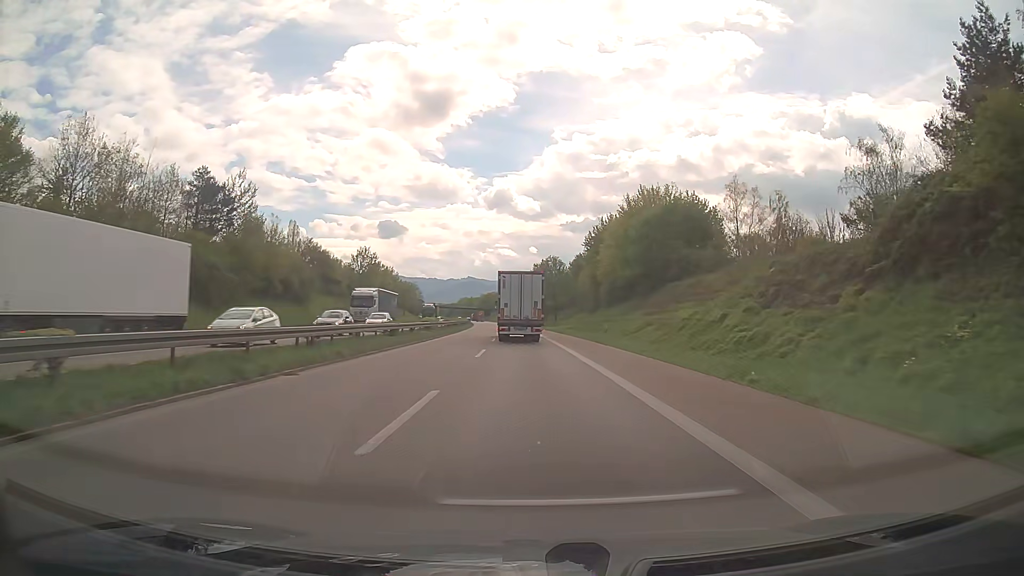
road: trunk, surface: asphalt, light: Day
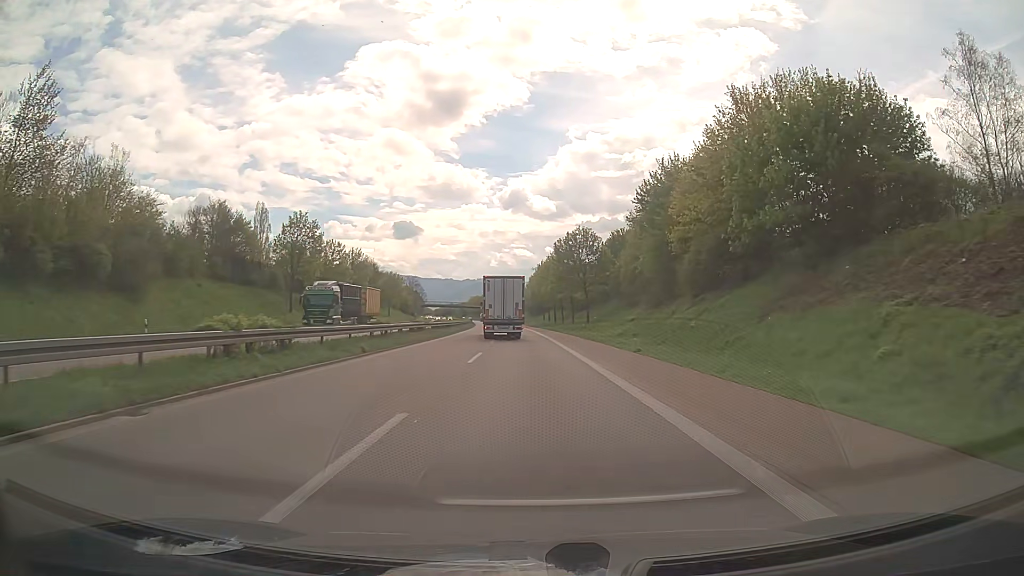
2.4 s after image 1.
(-0.6, +37.6) m; -2°
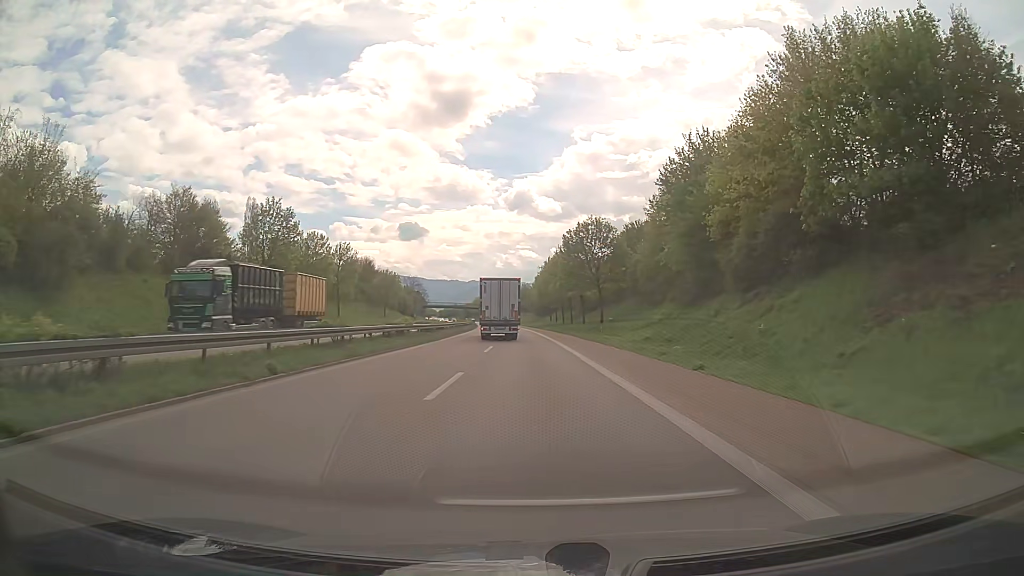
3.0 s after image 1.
(0.0, +9.5) m; 0°
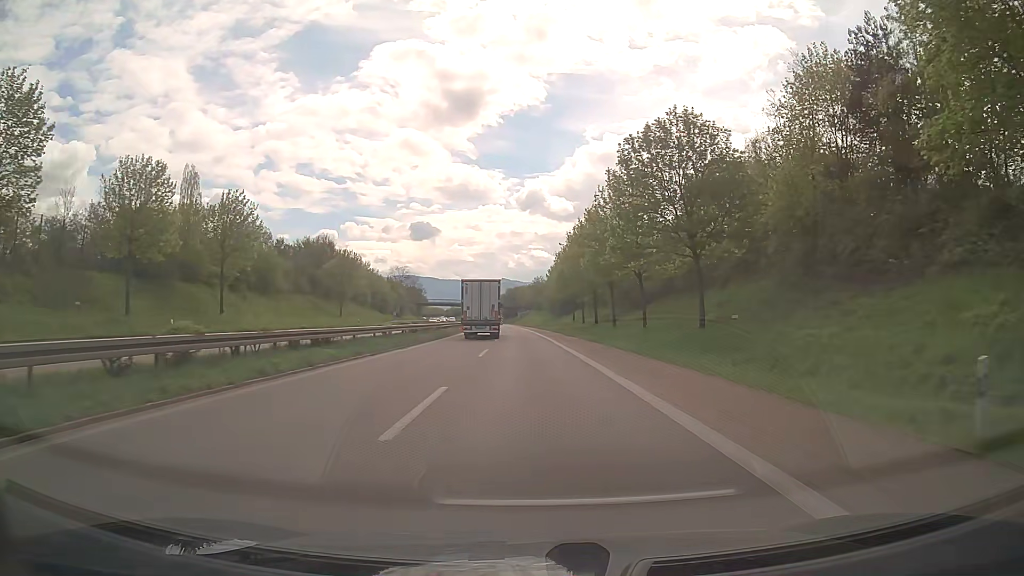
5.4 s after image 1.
(-0.4, +38.5) m; -1°
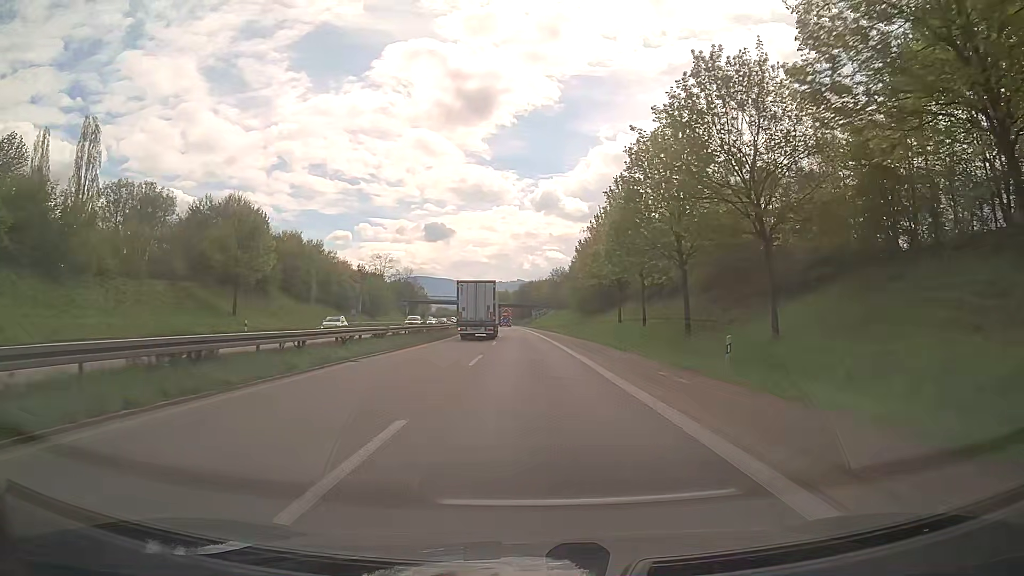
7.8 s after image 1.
(-0.4, +38.9) m; -2°
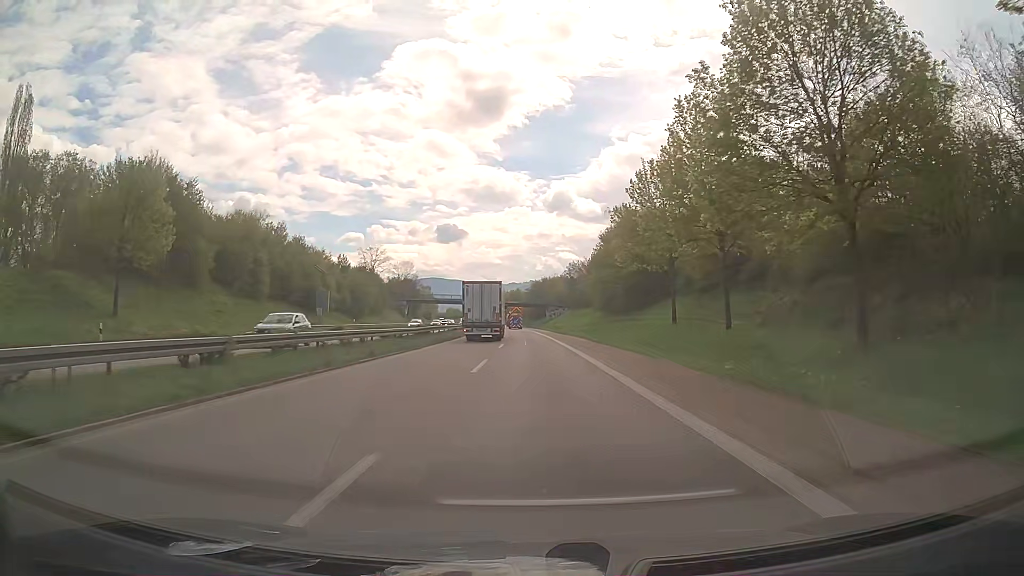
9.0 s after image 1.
(-0.1, +19.5) m; -1°
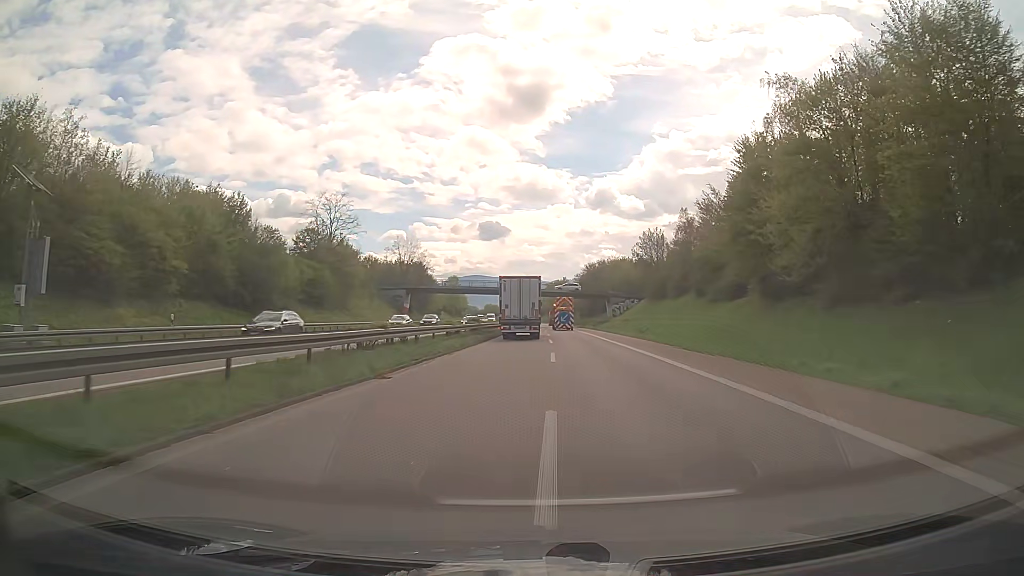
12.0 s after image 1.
(-1.6, +48.6) m; -4°
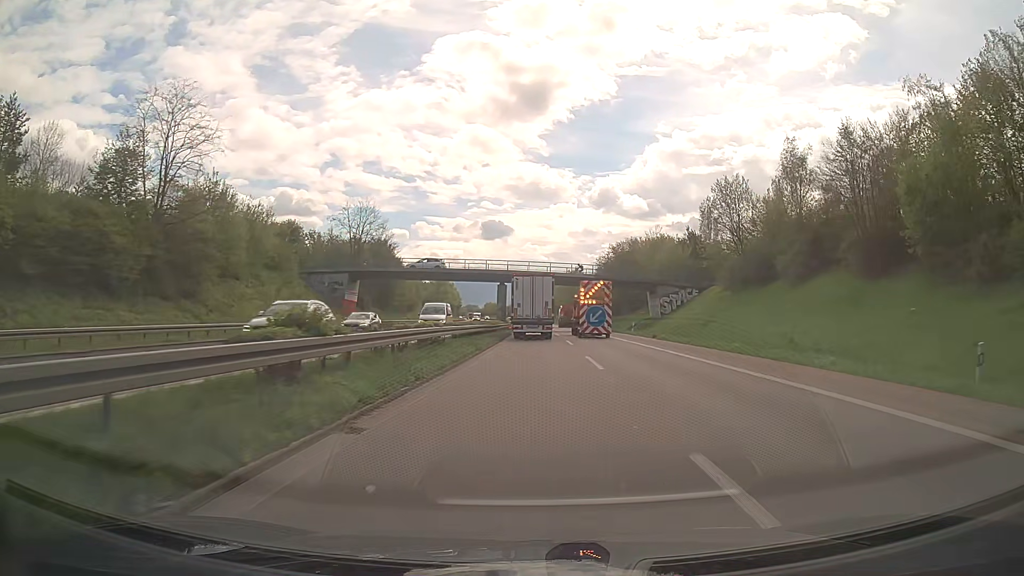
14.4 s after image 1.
(-0.2, +37.7) m; 0°
(0, +10) (0, +20) (0, +30) (0, +40) (0, +50) (0, +60) (0, +70) (0, +80) (0, +90) (0, +100) m
